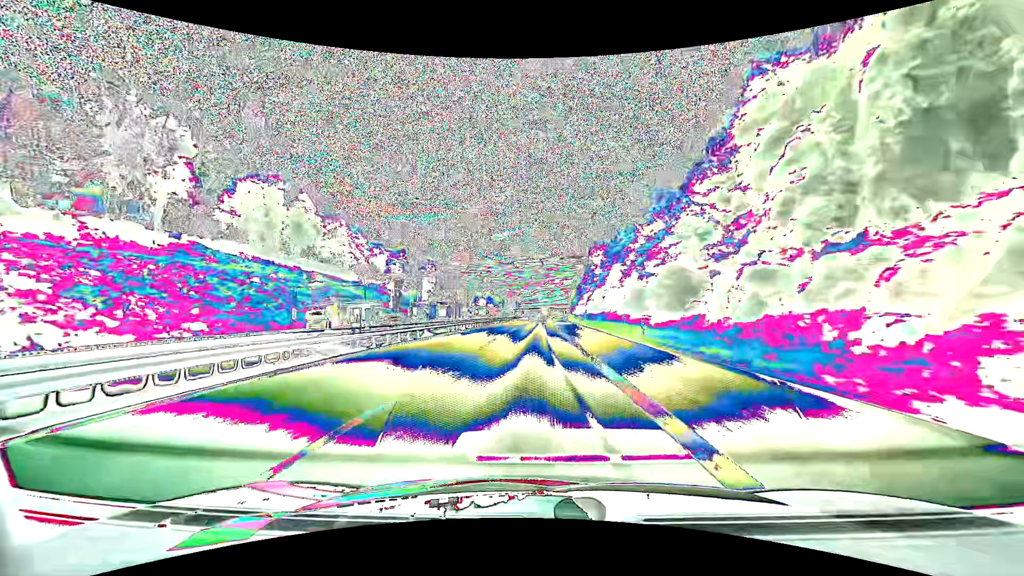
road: motorway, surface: asphalt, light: Day
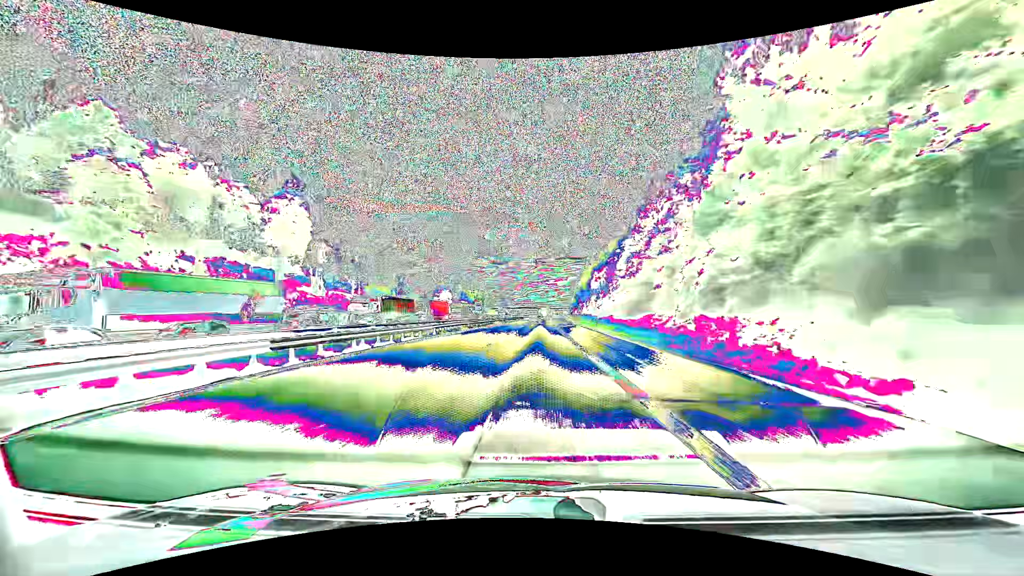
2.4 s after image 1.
(+0.5, +75.8) m; +1°
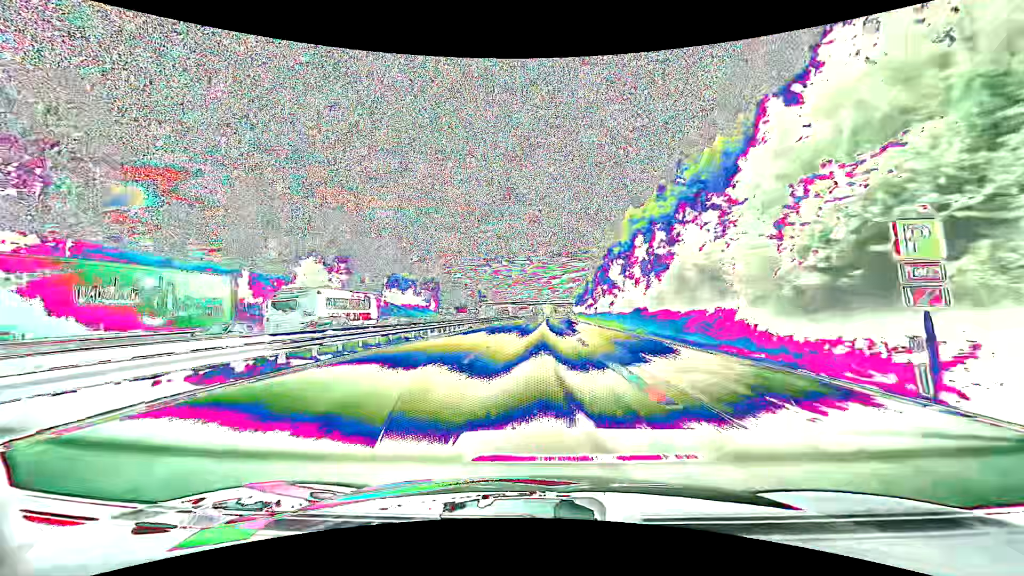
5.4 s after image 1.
(+1.1, +92.8) m; +1°
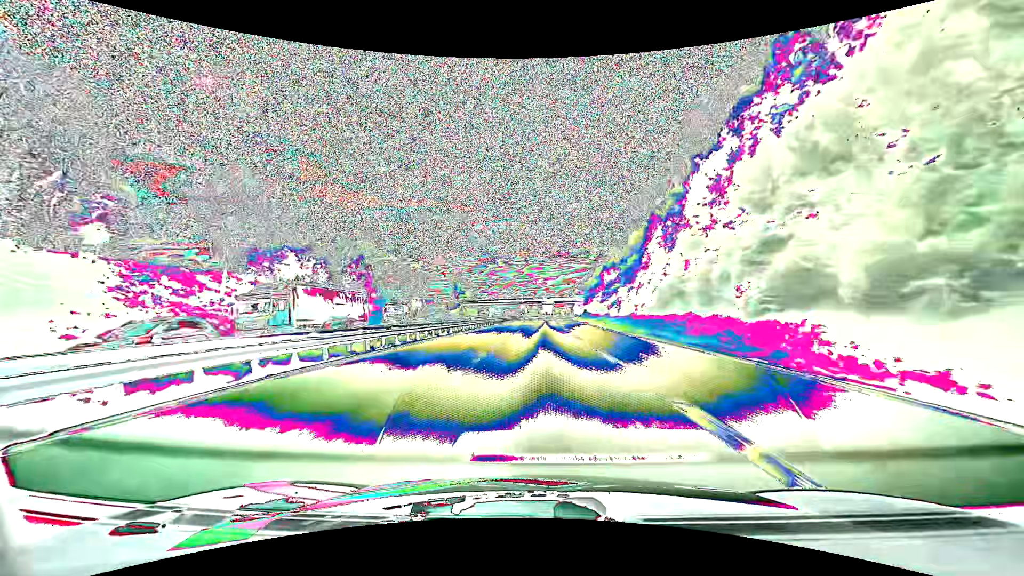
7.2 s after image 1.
(+0.3, +53.8) m; +1°
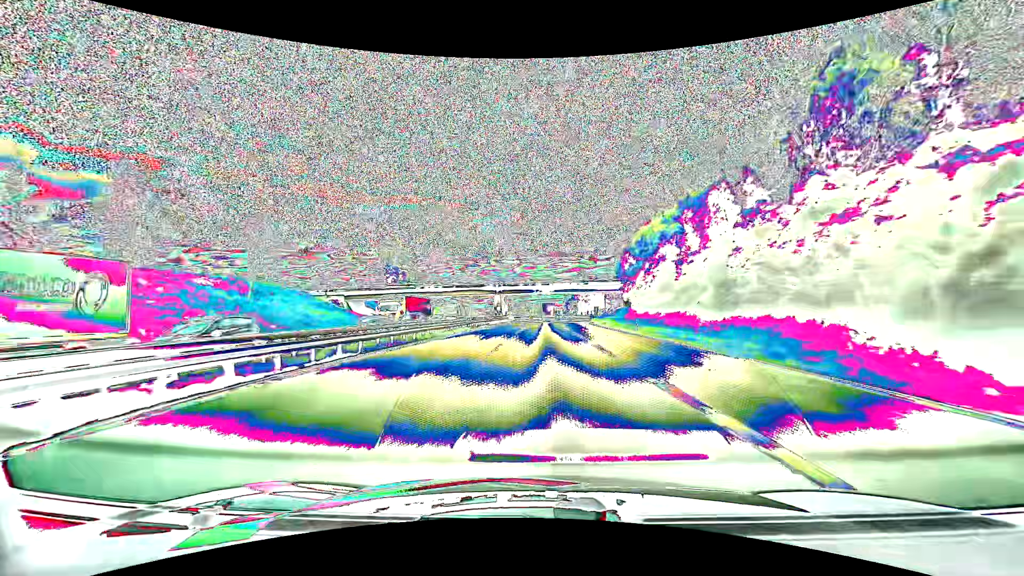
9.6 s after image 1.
(+0.5, +71.4) m; +1°
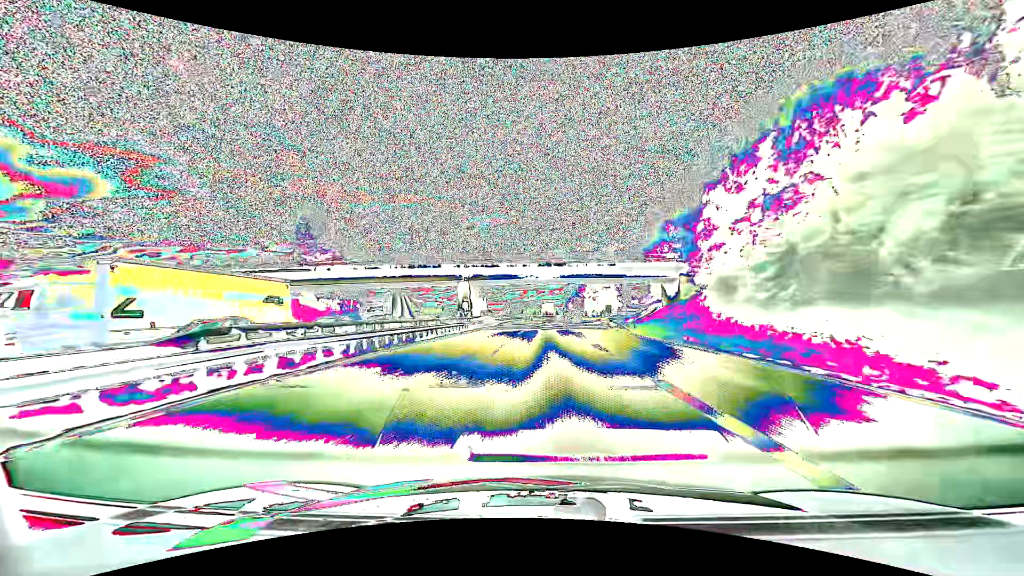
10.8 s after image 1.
(+0.1, +35.7) m; +1°
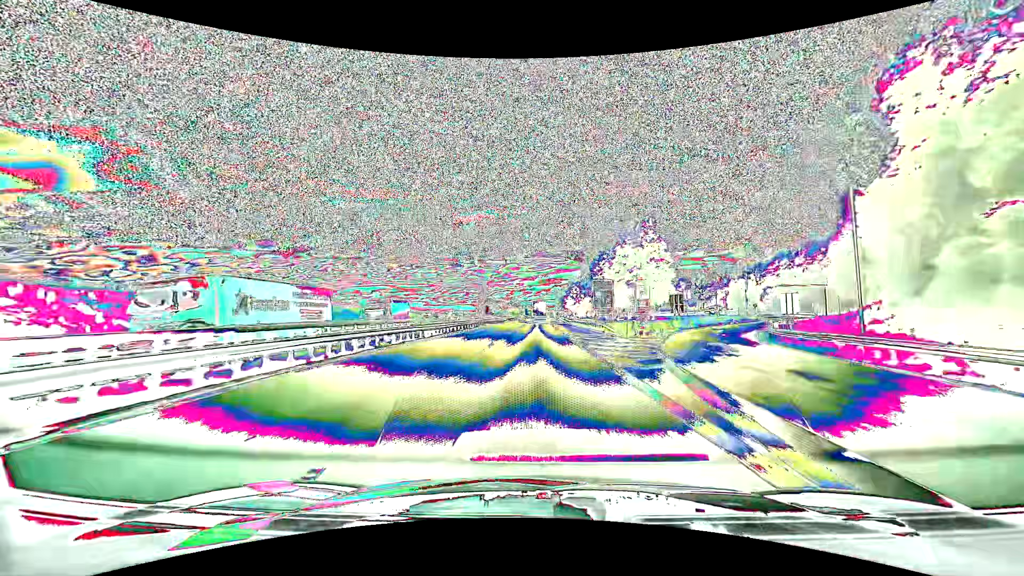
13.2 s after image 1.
(+0.7, +71.7) m; +1°
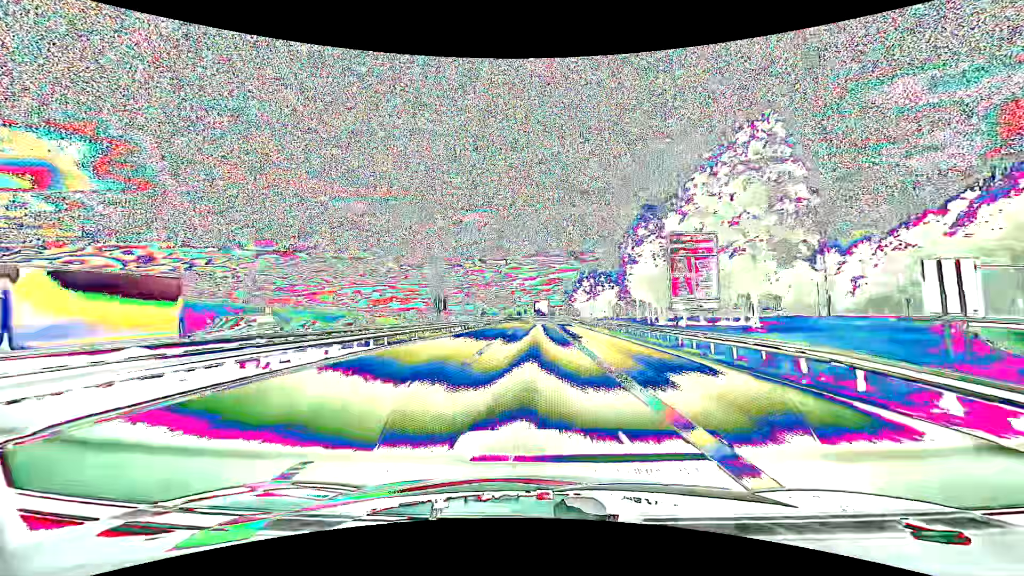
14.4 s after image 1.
(+0.2, +35.9) m; 0°
(0, +10) (0, +20) (0, +30) (0, +40) (0, +50) (0, +60) (0, +70) (0, +80) (0, +90) (0, +100) m
